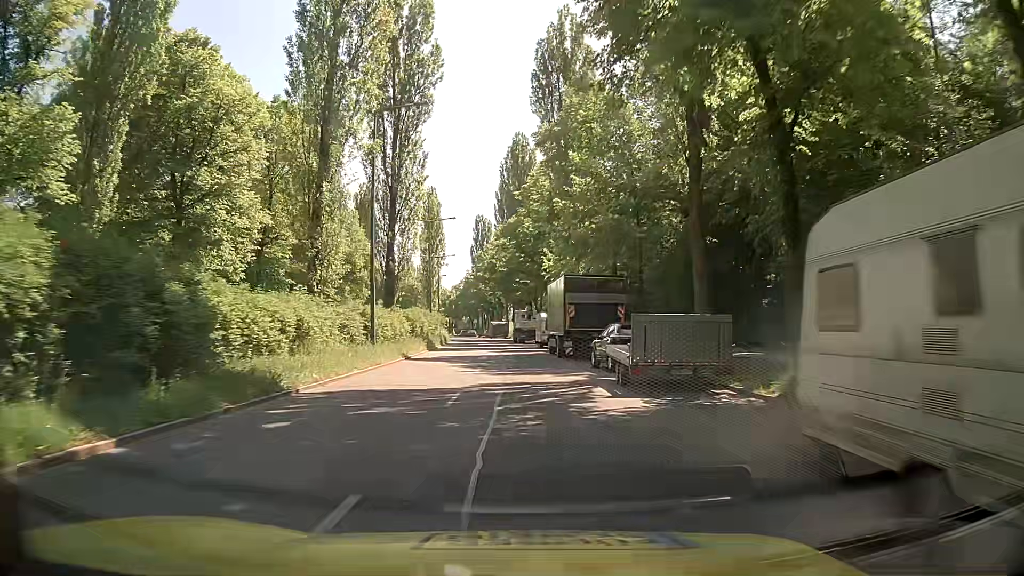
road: secondary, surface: asphalt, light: Day
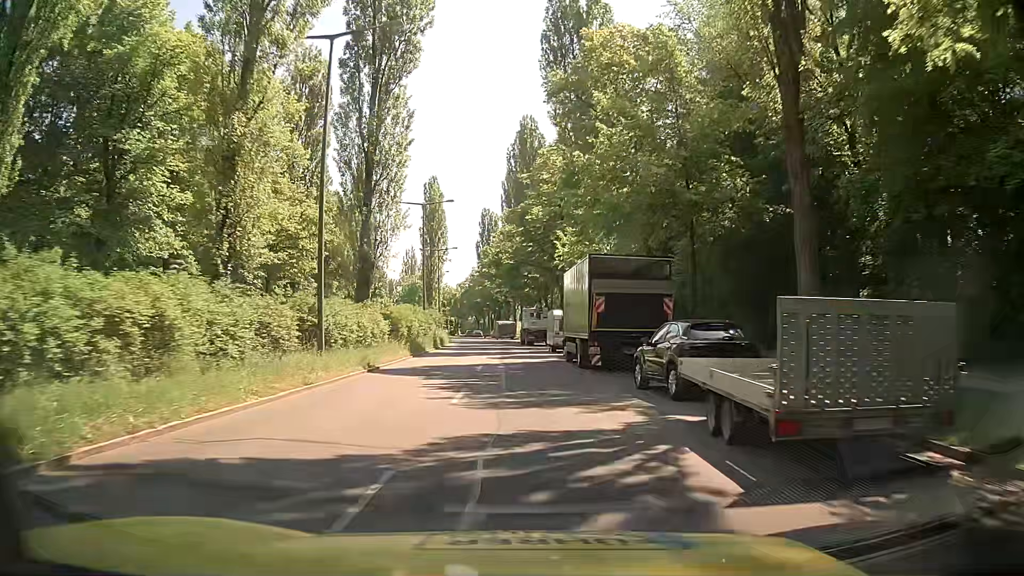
(+0.1, +8.1) m; +1°
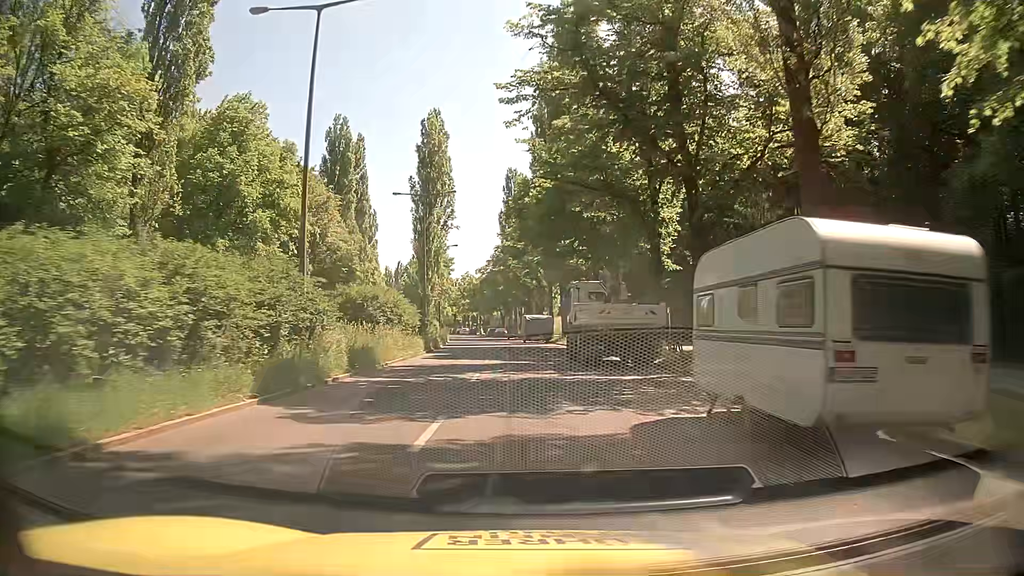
(-1.3, +32.3) m; -4°
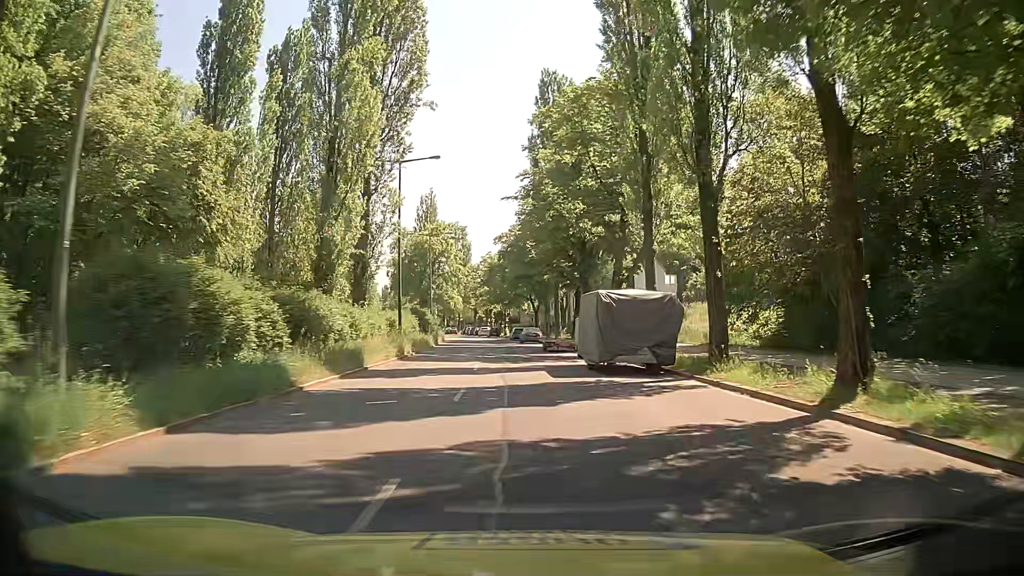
(-1.0, +40.5) m; -2°
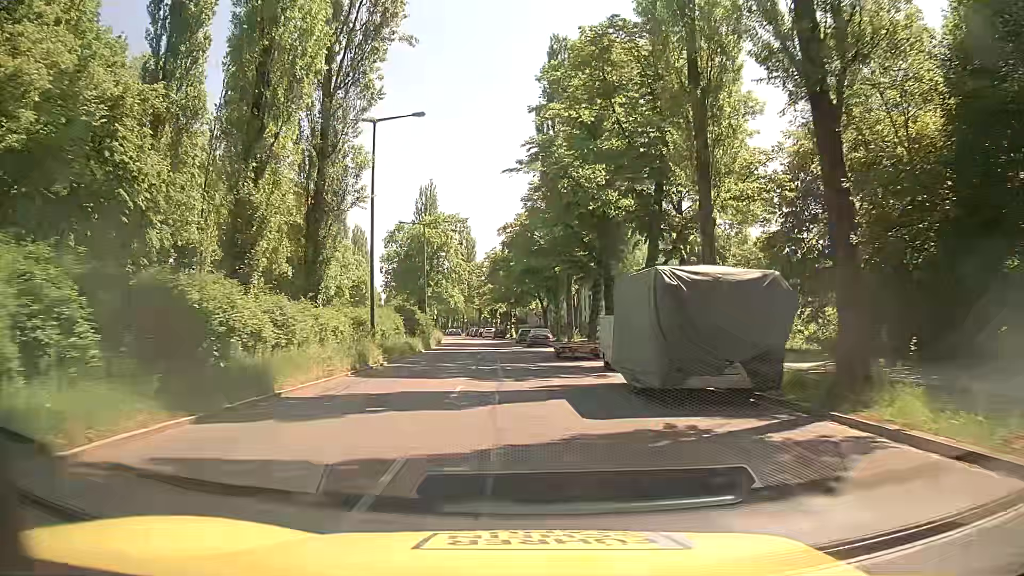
(0.0, +8.1) m; -1°
